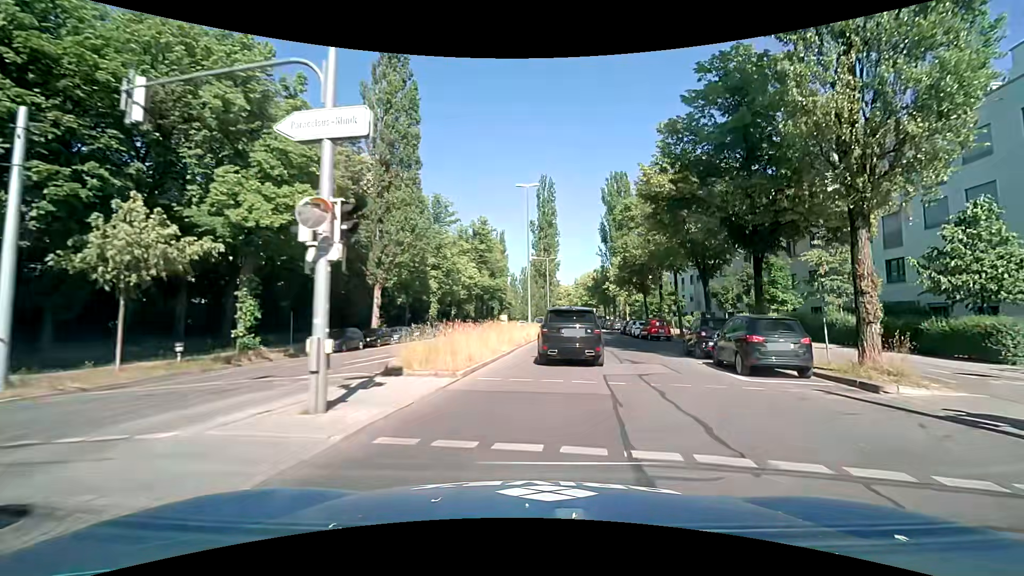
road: secondary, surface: asphalt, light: Day
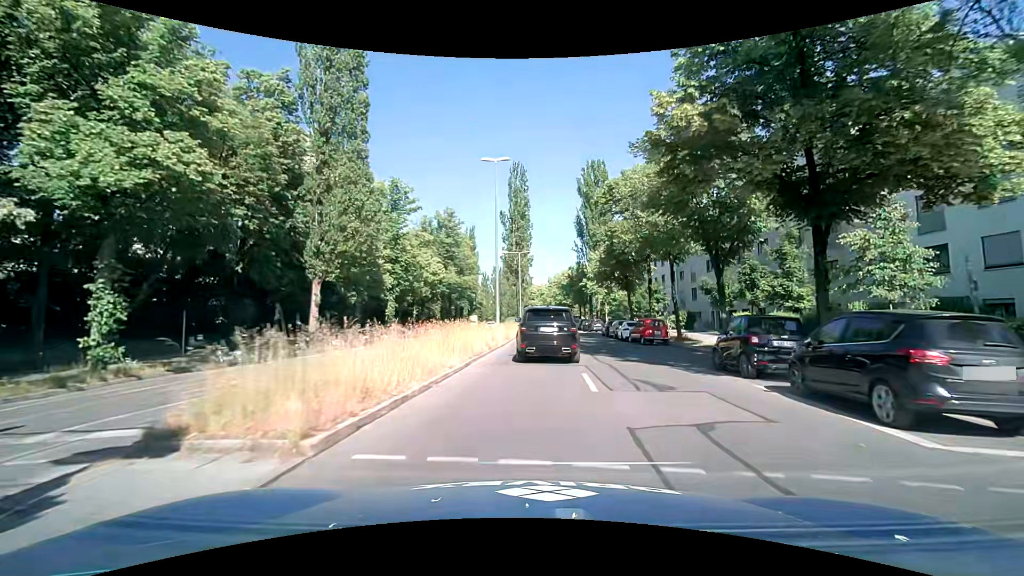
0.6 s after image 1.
(+0.2, +6.7) m; +3°
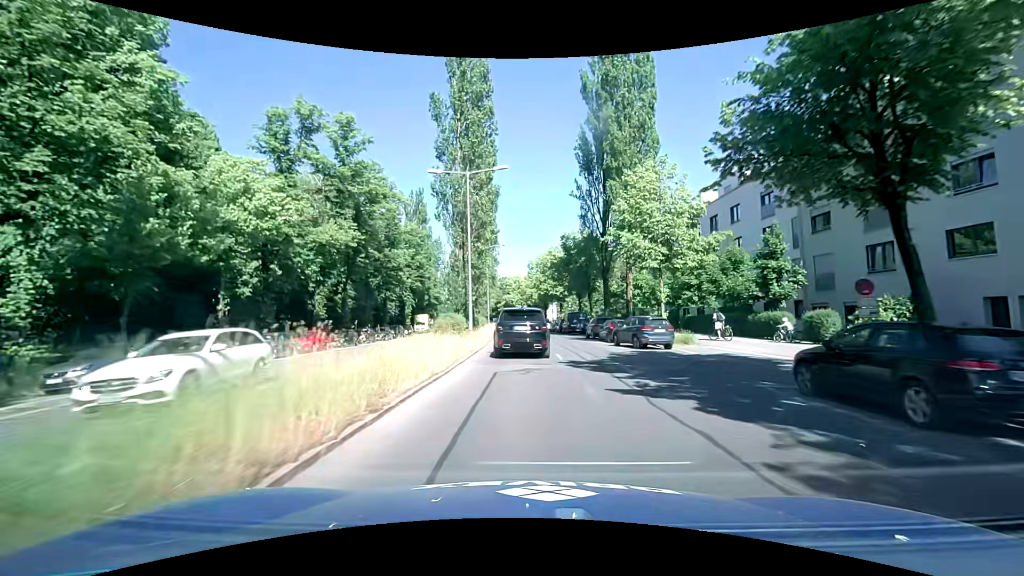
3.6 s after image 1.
(+1.4, +36.8) m; +3°
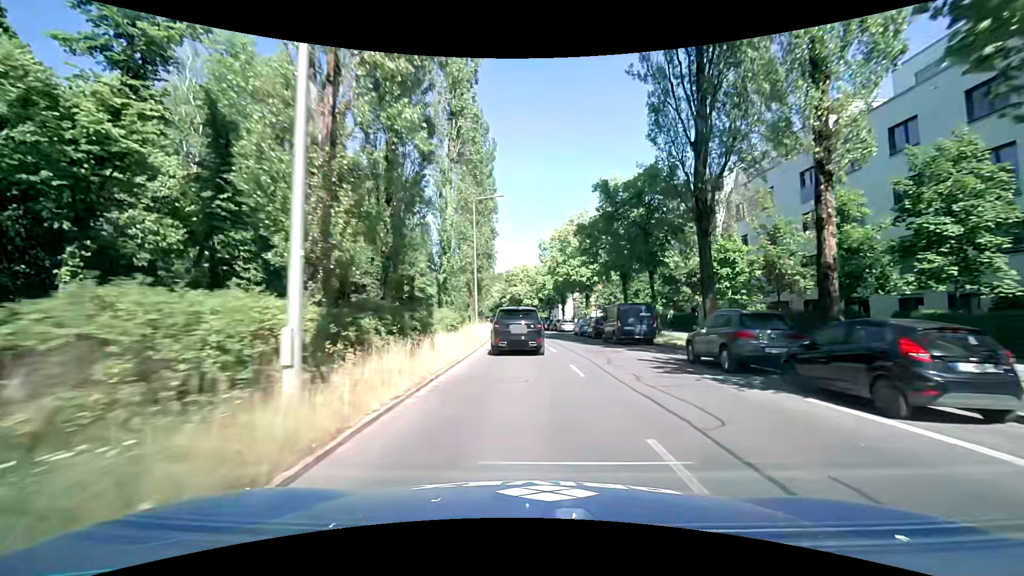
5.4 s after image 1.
(-0.2, +23.4) m; -1°
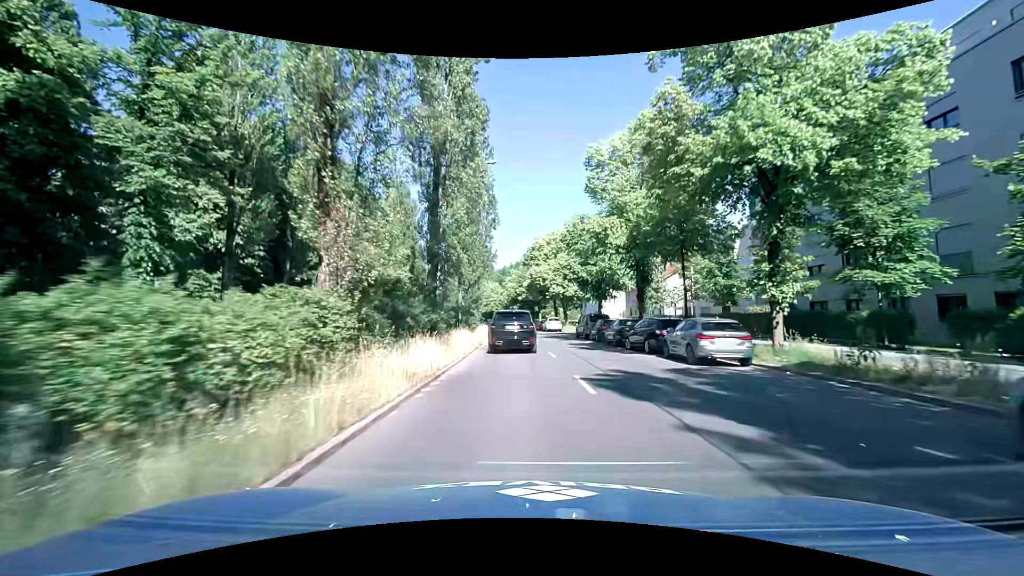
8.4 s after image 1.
(-0.6, +38.4) m; -2°
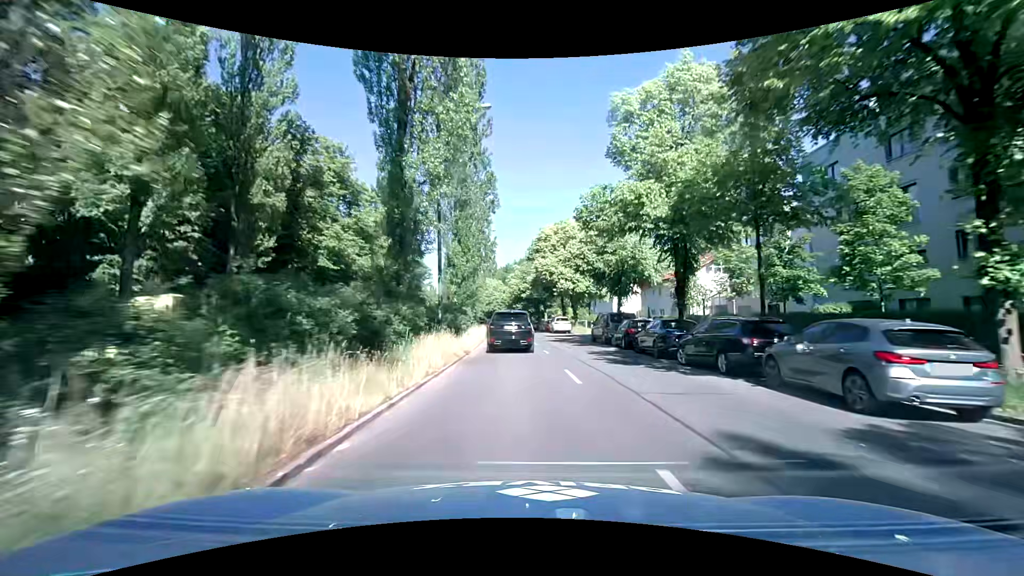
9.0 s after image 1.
(-0.1, +7.6) m; -1°
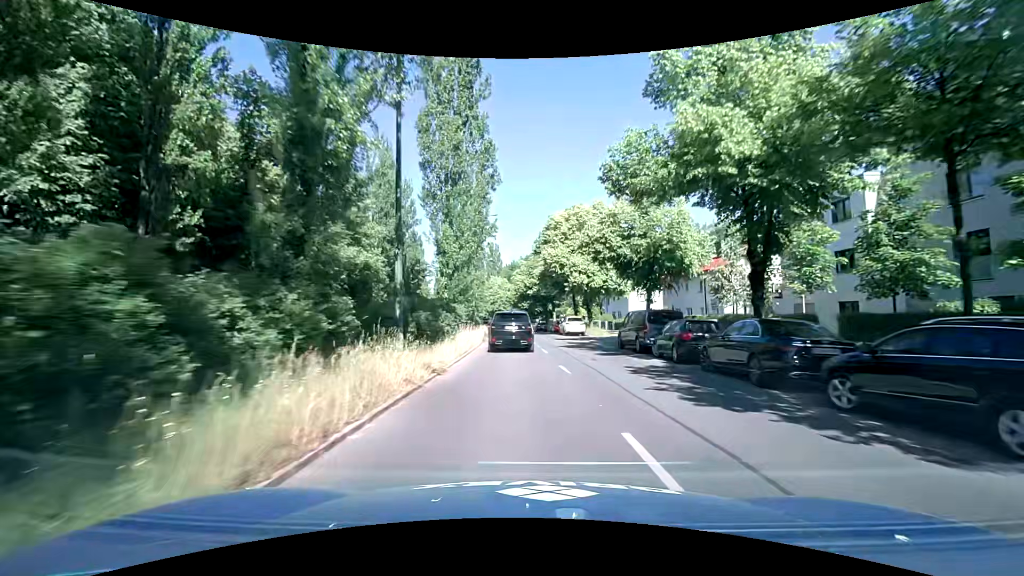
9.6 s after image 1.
(0.0, +7.5) m; 0°
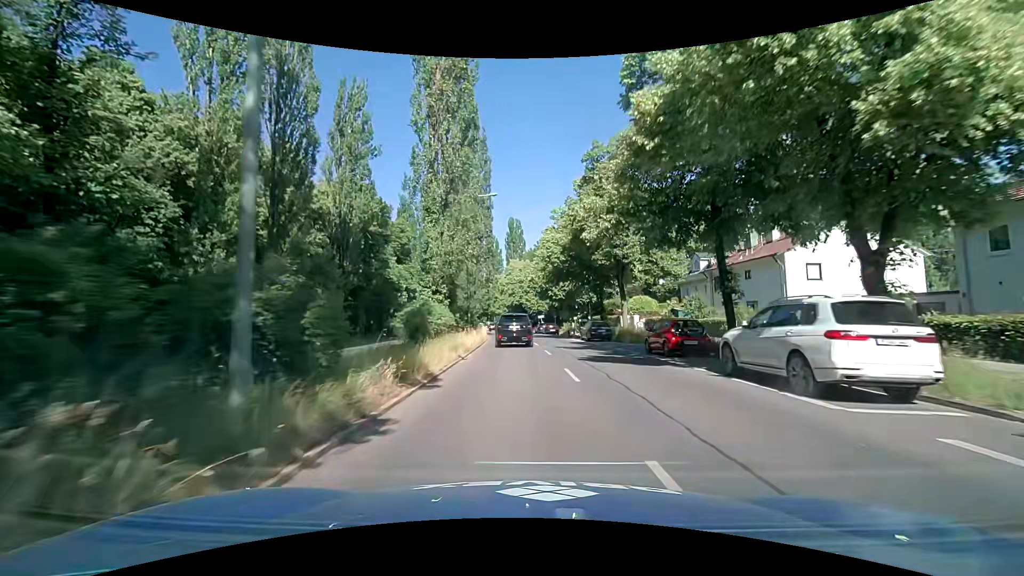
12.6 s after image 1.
(-1.1, +37.2) m; -3°
(0, +10) (0, +20) (-1, +30) (-1, +40) (-2, +50) (-4, +60) (-5, +70) (-6, +80) (-8, +90) (-9, +99) m
